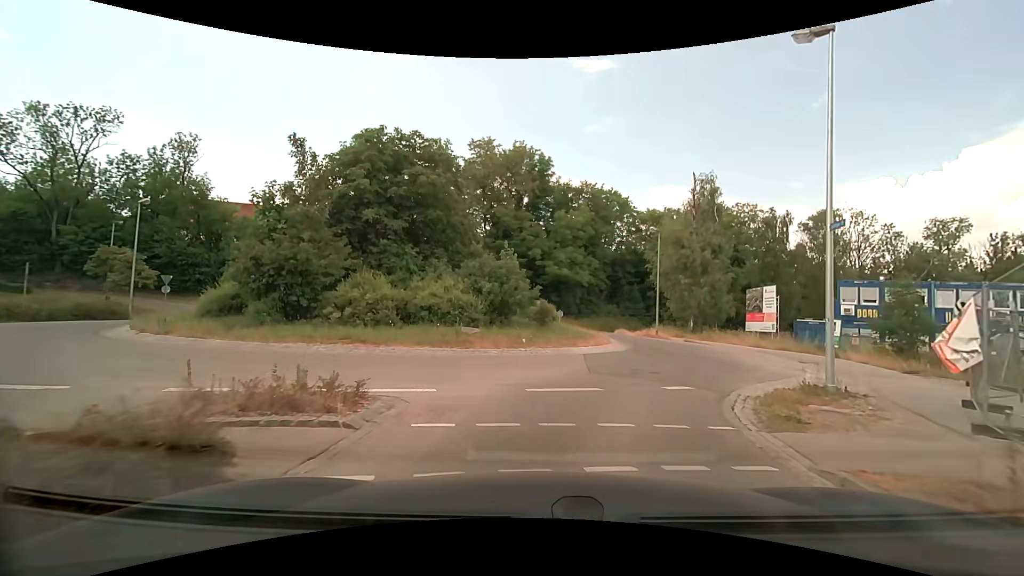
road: residential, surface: asphalt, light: Day
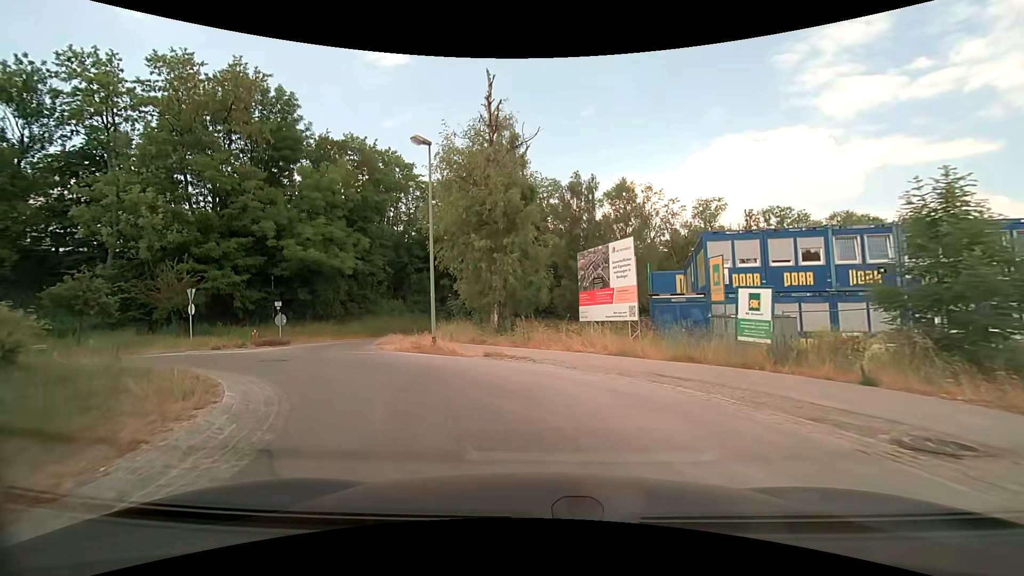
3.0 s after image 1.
(+4.7, +17.8) m; +23°
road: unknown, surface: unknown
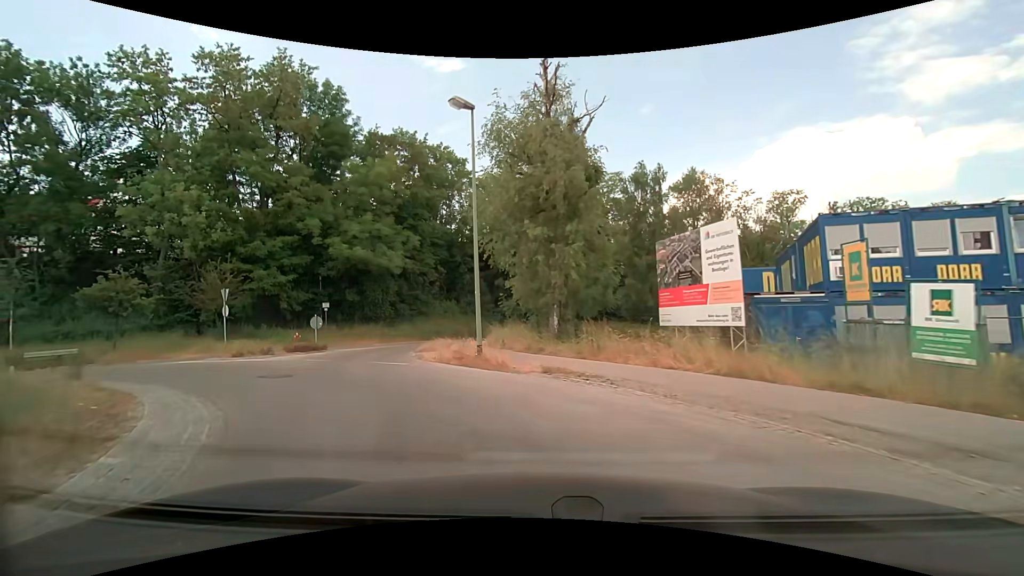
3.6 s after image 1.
(-0.2, +3.7) m; -5°
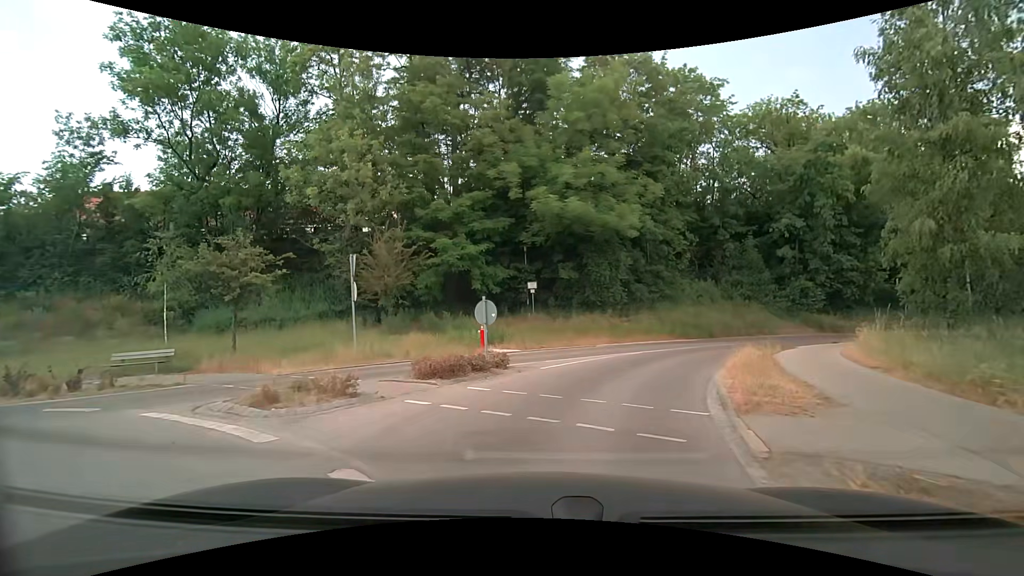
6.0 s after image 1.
(-4.0, +13.4) m; -27°
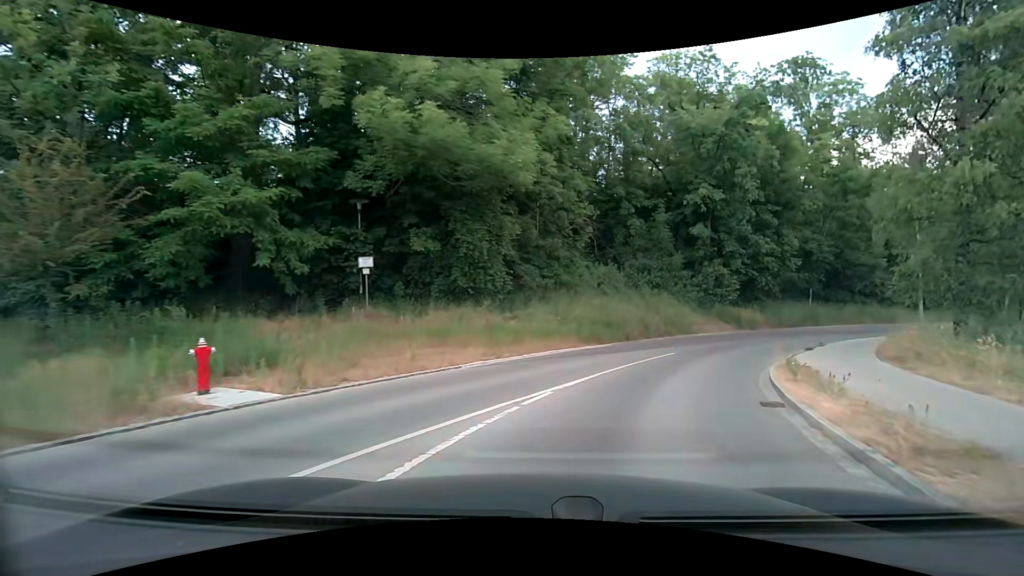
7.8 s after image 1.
(+0.9, +10.6) m; +12°
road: residential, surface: asphalt
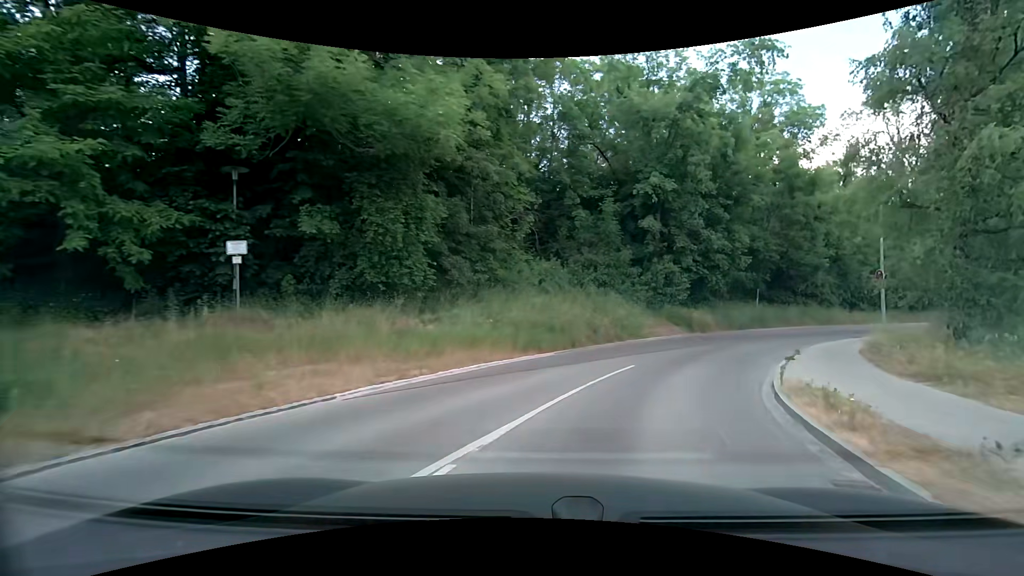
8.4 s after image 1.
(+0.3, +3.8) m; +7°
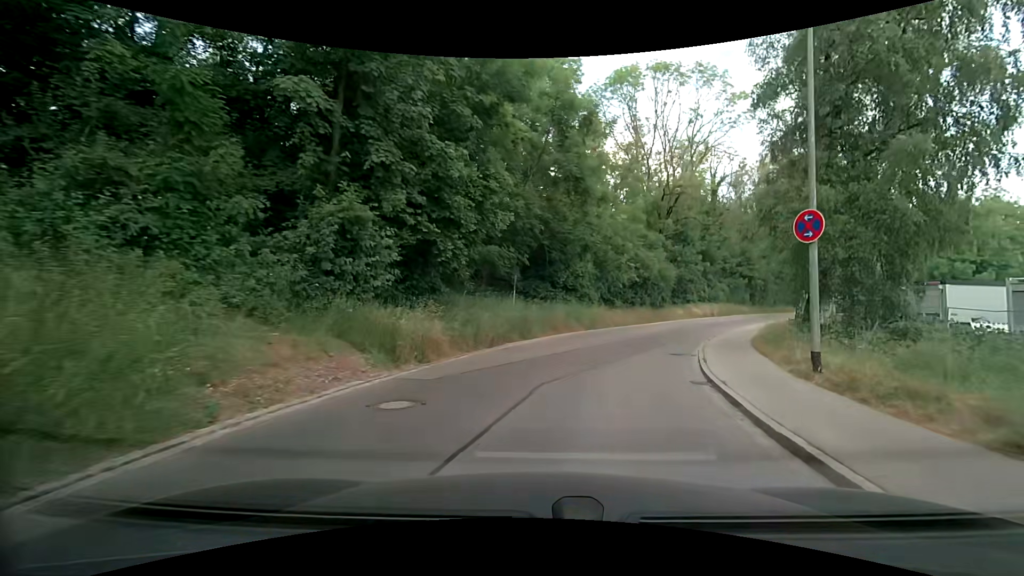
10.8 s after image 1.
(+4.6, +16.6) m; +28°
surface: paved
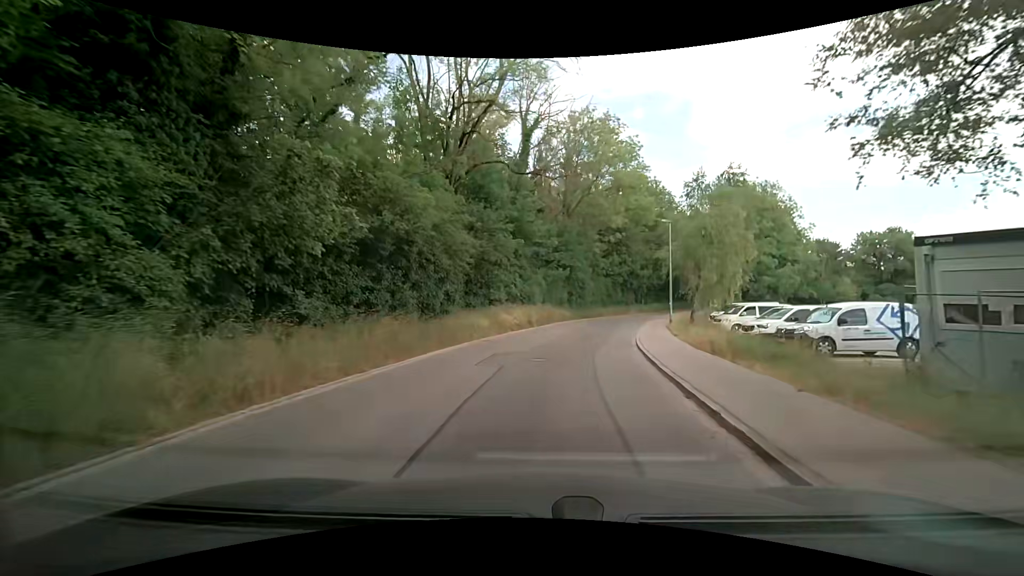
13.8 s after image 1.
(+5.3, +23.3) m; +23°
(+1, +10) (+2, +20) (+4, +30) (+6, +39) (+10, +49) (+13, +58) (+17, +67) (+22, +76) (+26, +85) (+31, +94) m
